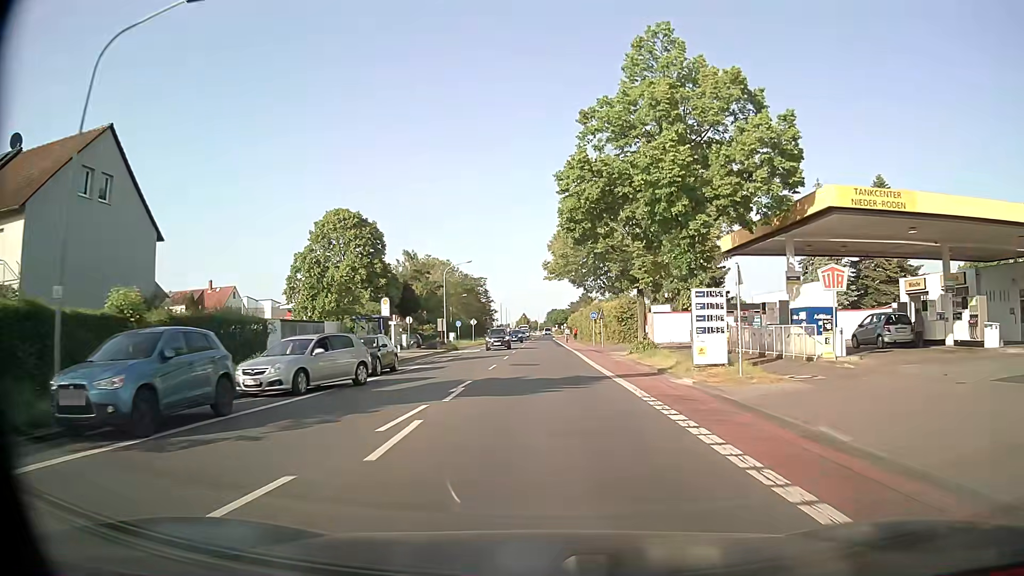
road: tertiary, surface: asphalt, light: Day
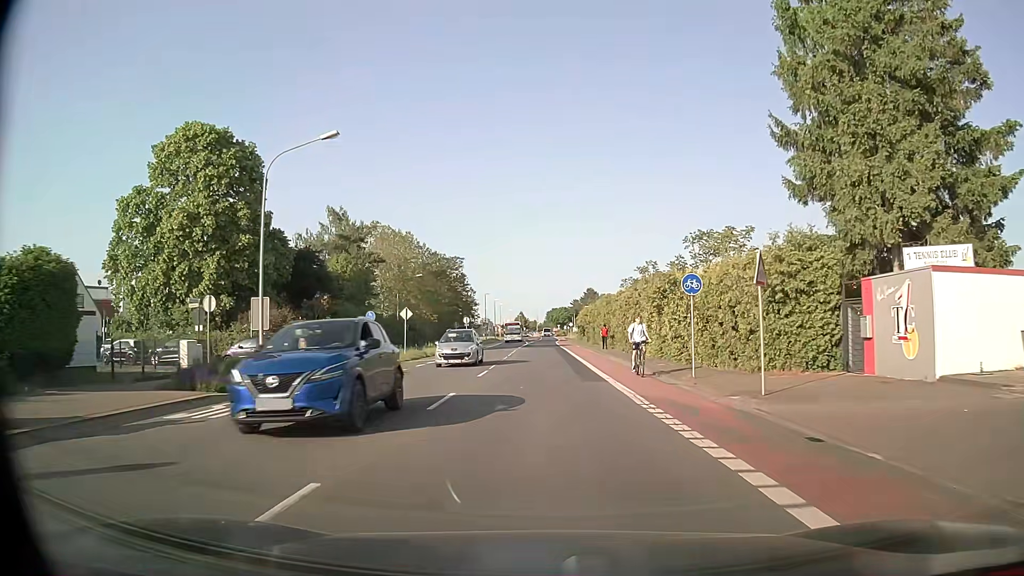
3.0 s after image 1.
(-0.2, +39.0) m; 0°
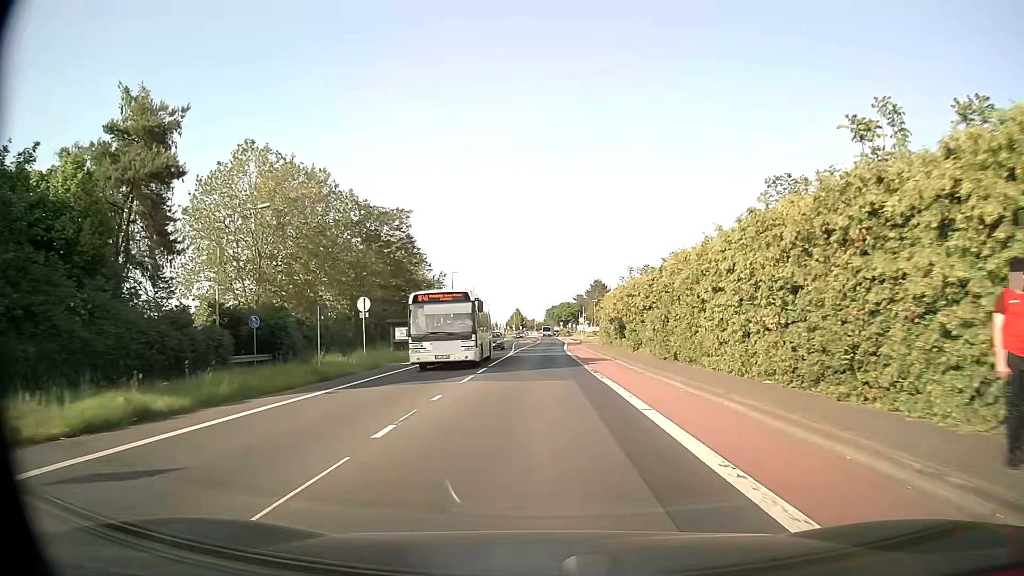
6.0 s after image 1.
(0.0, +39.2) m; 0°
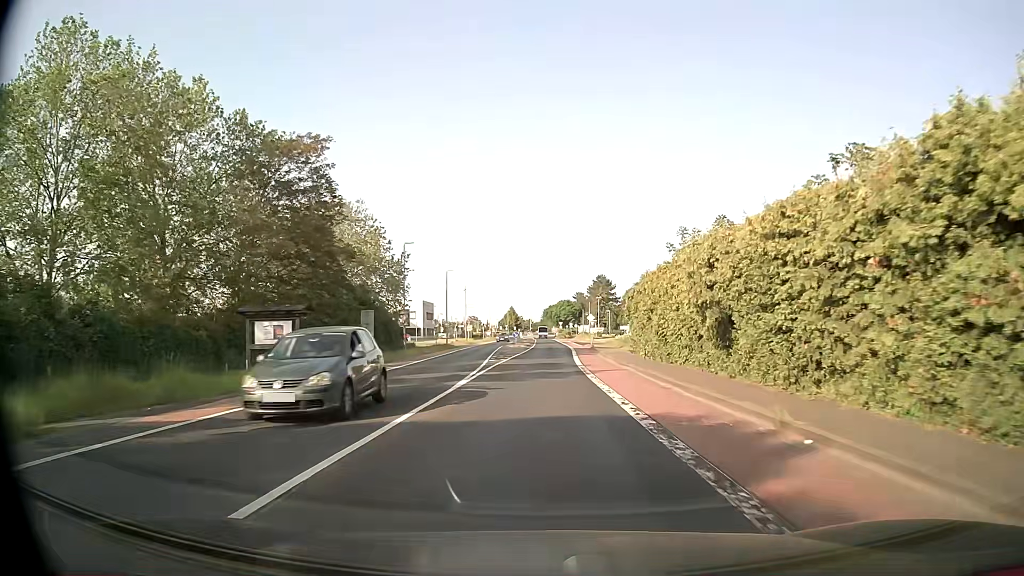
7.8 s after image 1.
(-0.1, +23.7) m; 0°
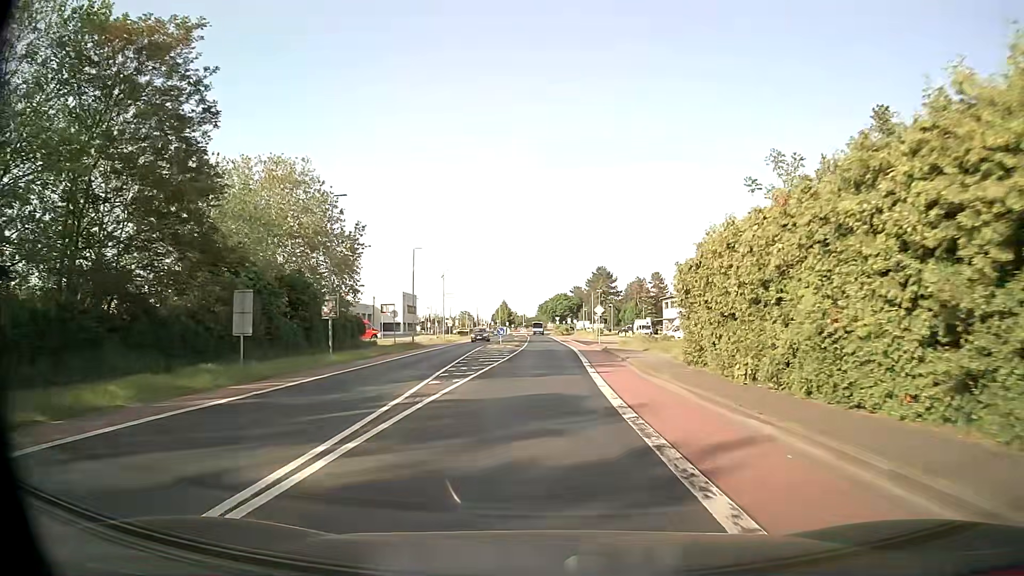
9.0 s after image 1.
(+0.1, +15.9) m; 0°
